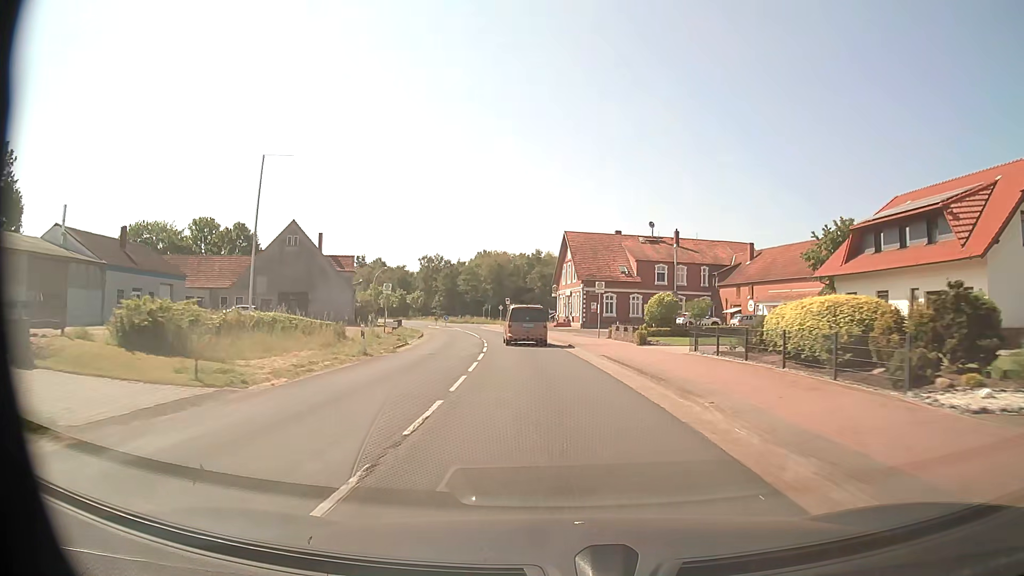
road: secondary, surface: asphalt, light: Day
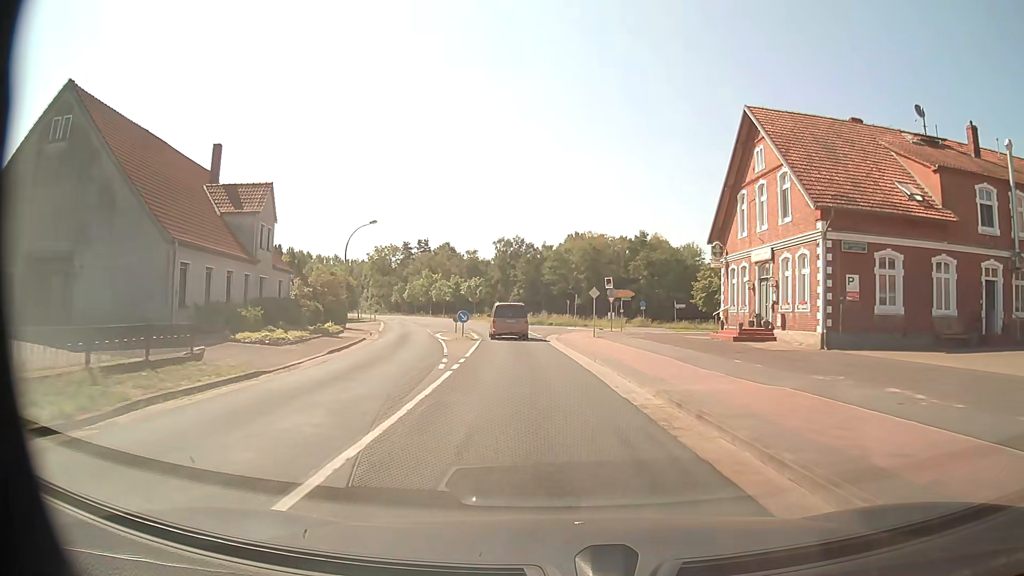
(-3.5, +45.0) m; -8°
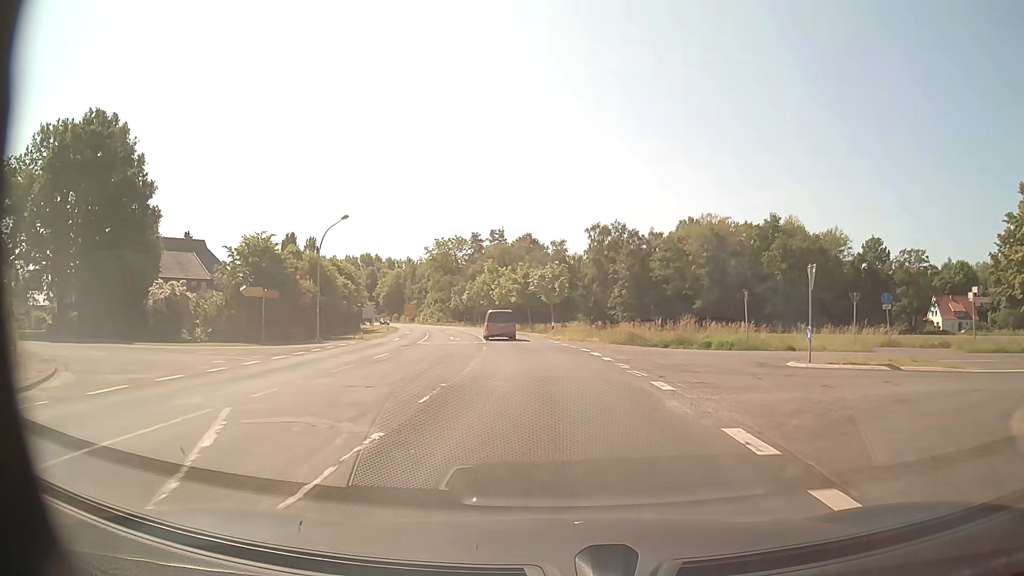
(-2.9, +40.9) m; -8°
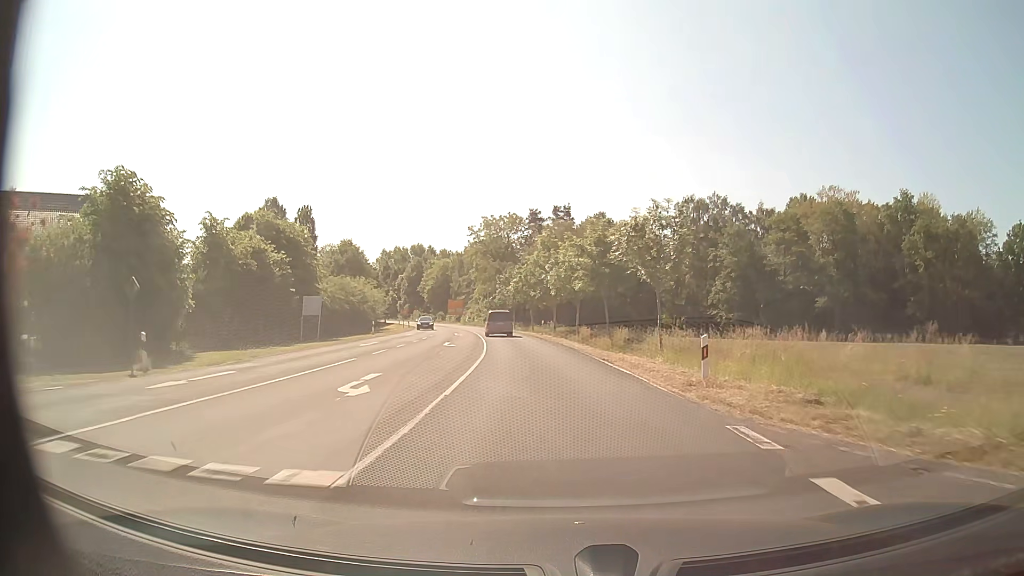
(-1.7, +32.7) m; -6°
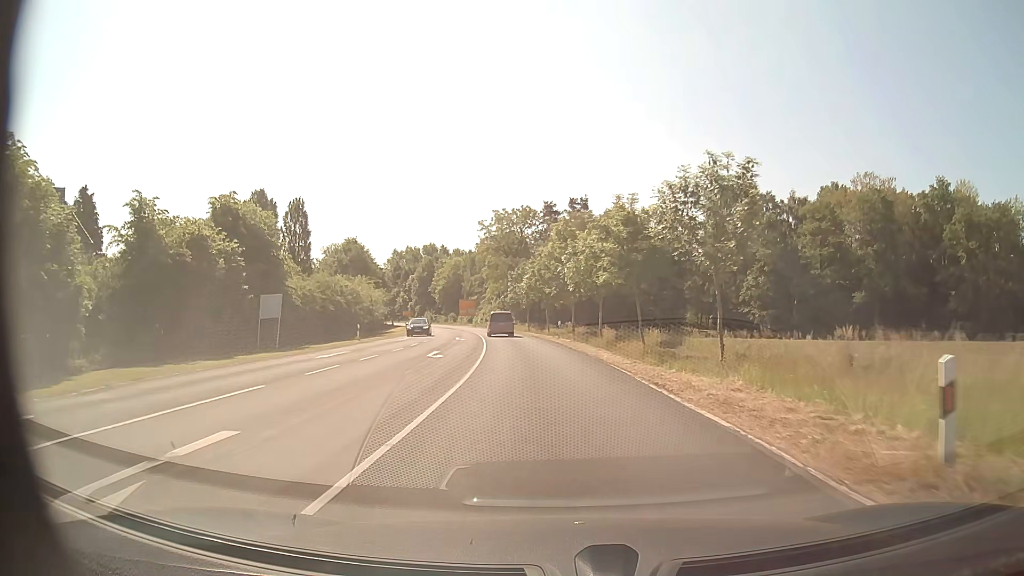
(-0.1, +8.1) m; -2°
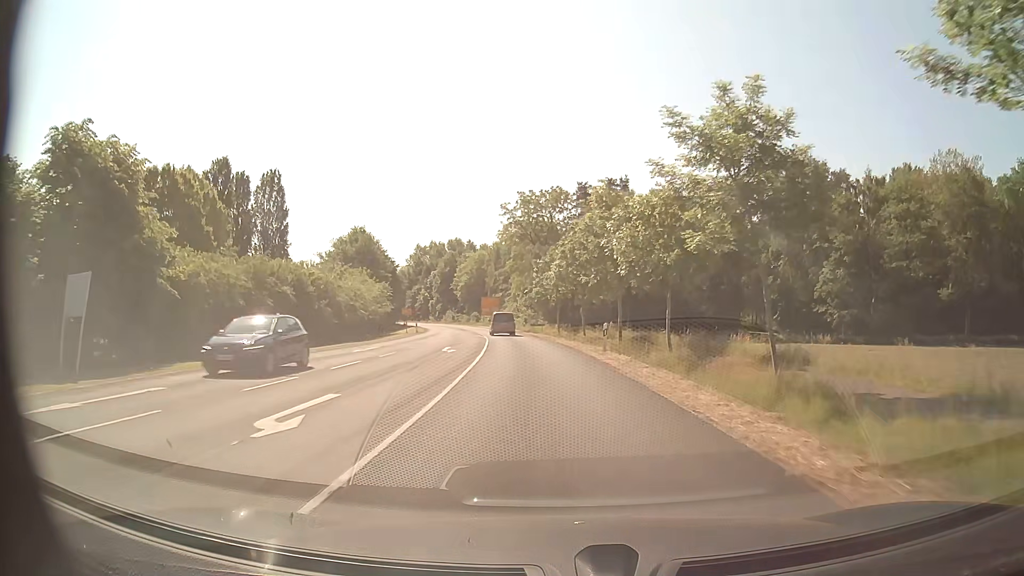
(-0.4, +16.2) m; -3°
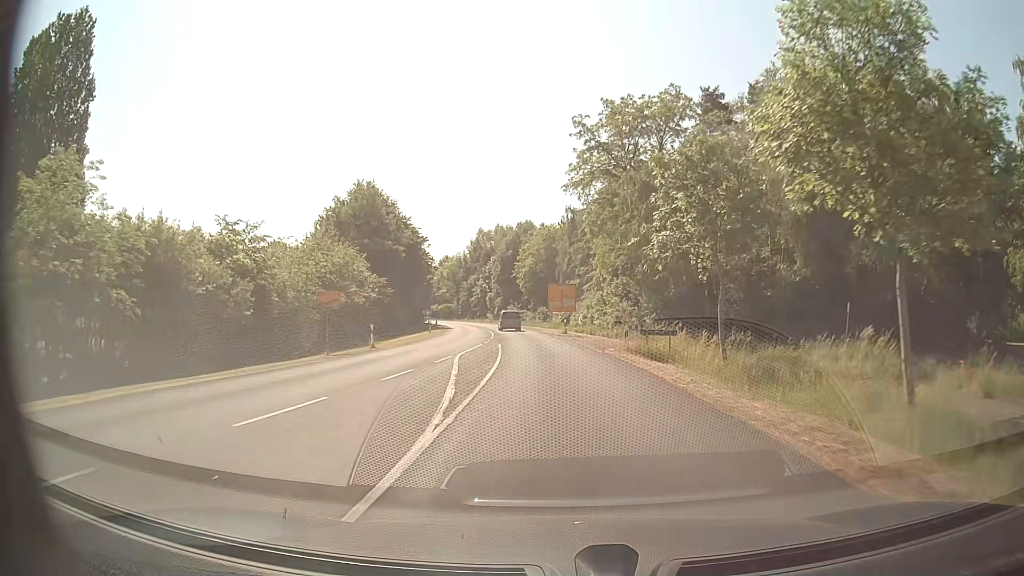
(-2.6, +40.4) m; -7°
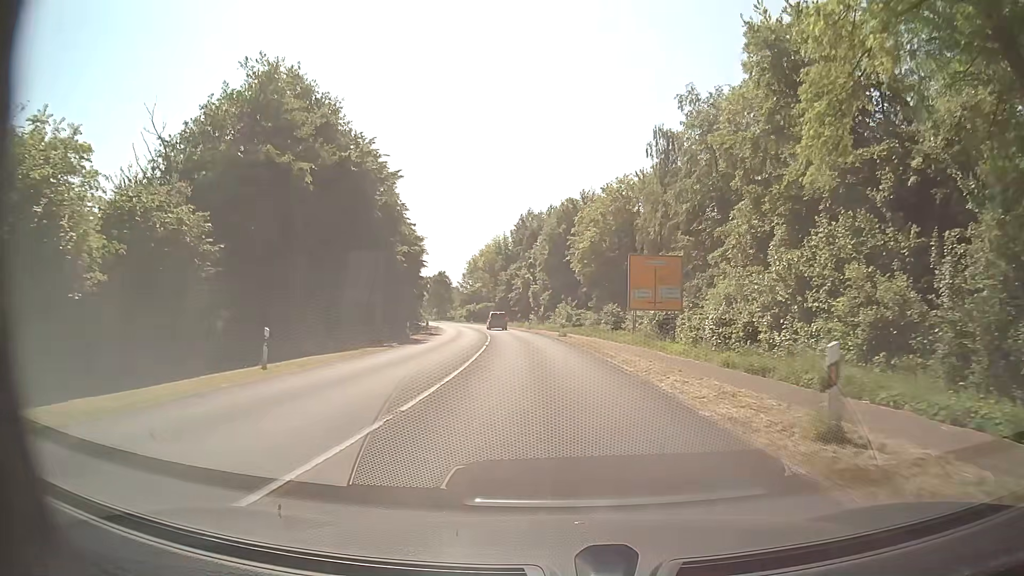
(-1.5, +40.5) m; -5°
(0, +10) (-1, +20) (-1, +30) (-2, +40) (-3, +50) (-5, +60) (-6, +70) (-8, +79) (-10, +89) (-13, +99) m
